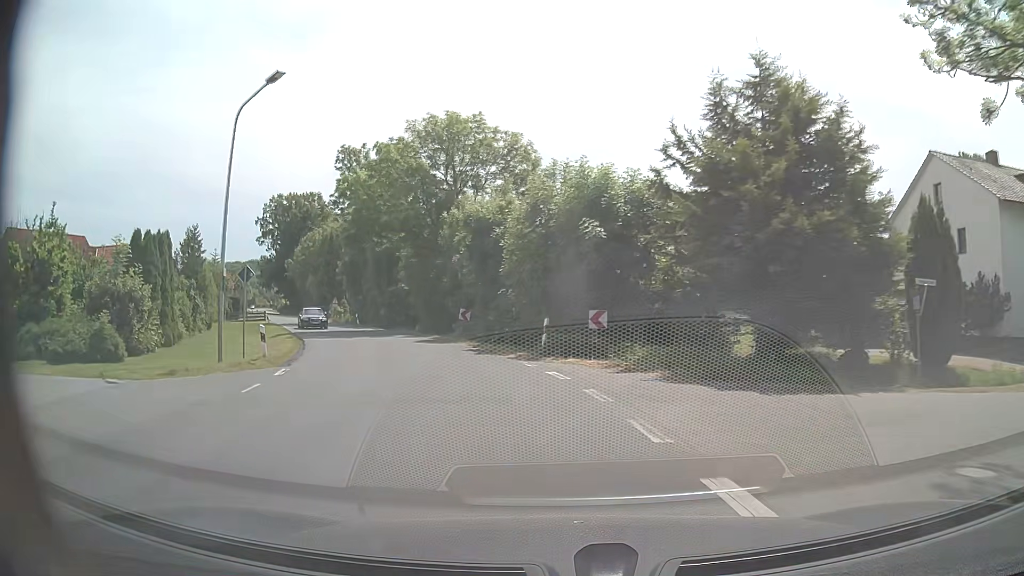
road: secondary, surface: asphalt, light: Day
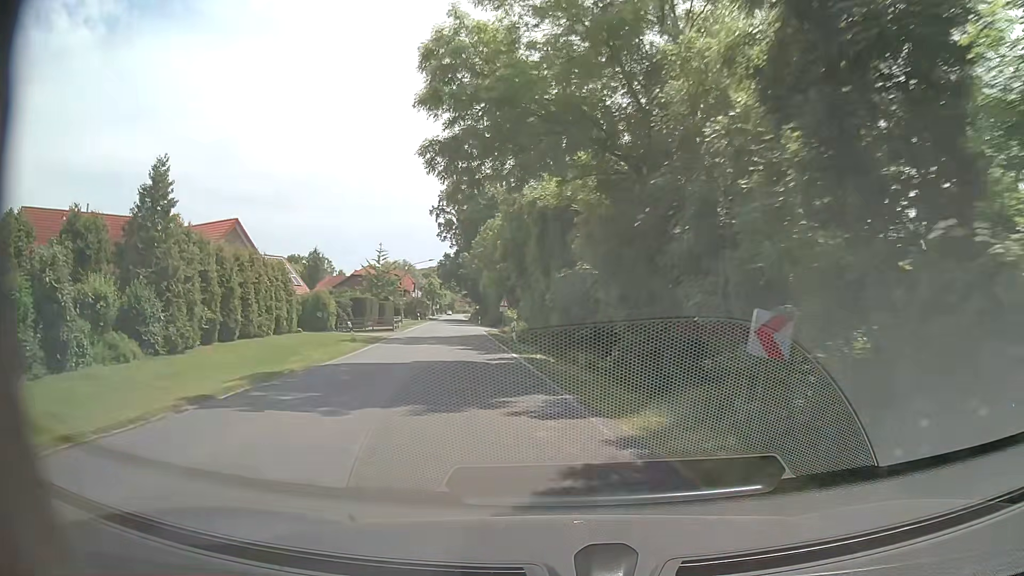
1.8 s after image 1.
(-3.6, +23.3) m; -18°
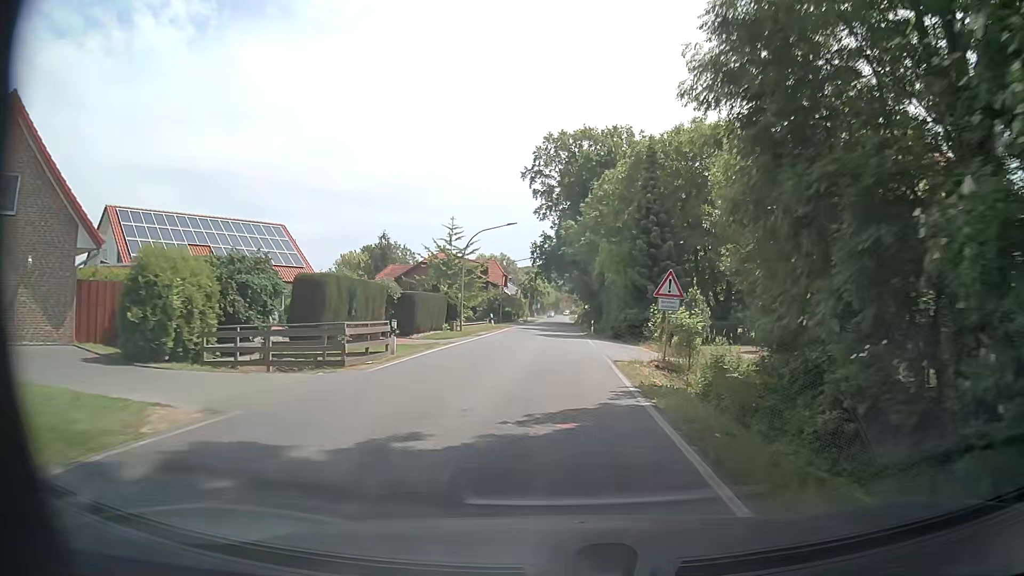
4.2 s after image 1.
(-4.1, +31.4) m; -10°
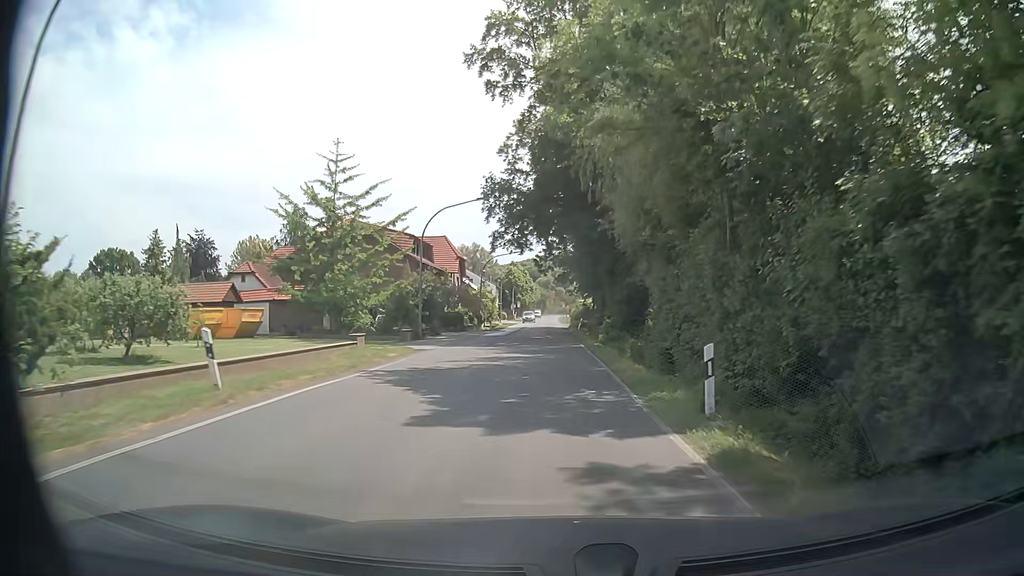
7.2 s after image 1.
(+0.4, +39.9) m; +1°
(0, +10) (0, +20) (0, +30) (0, +40) (0, +50) (0, +60) (-1, +70) (-1, +80) (-1, +90) (-1, +100) m
